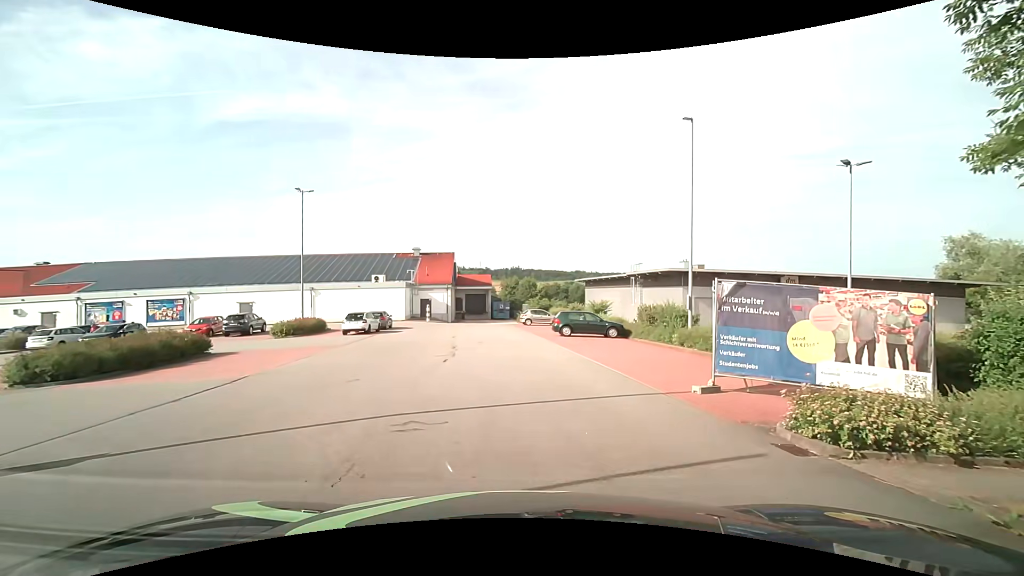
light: Day
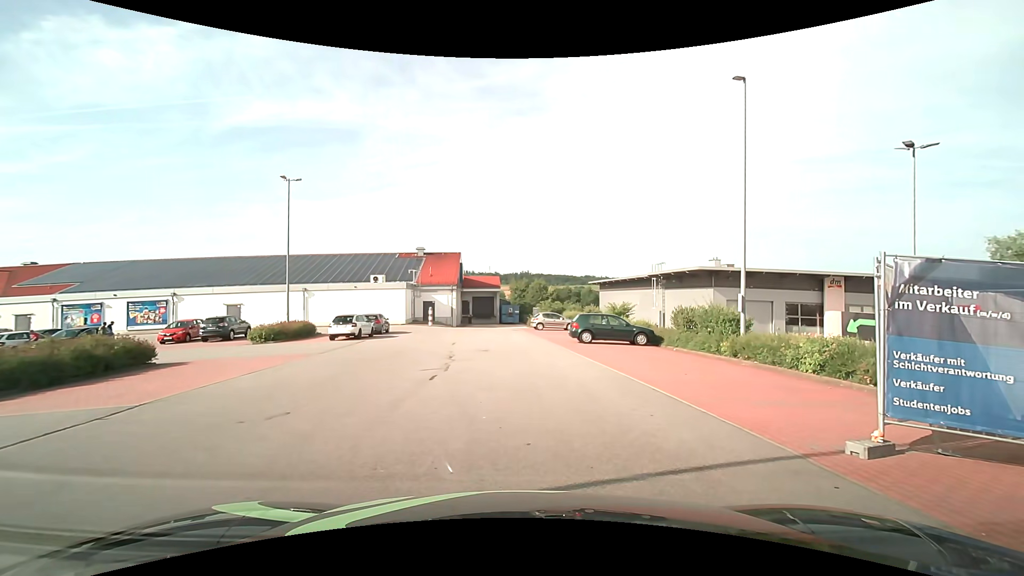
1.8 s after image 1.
(0.0, +4.0) m; -1°
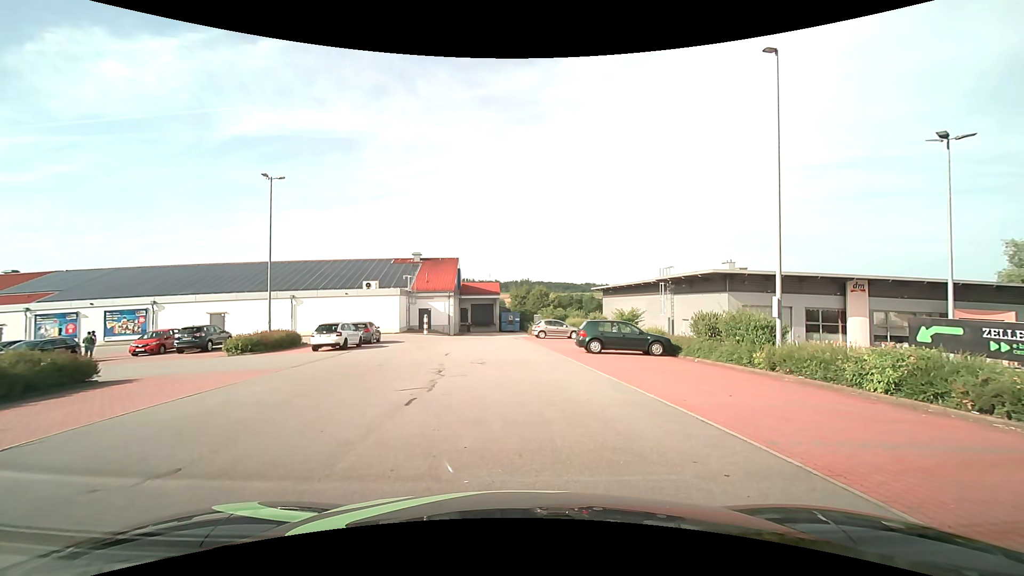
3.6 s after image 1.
(0.0, +2.4) m; -1°
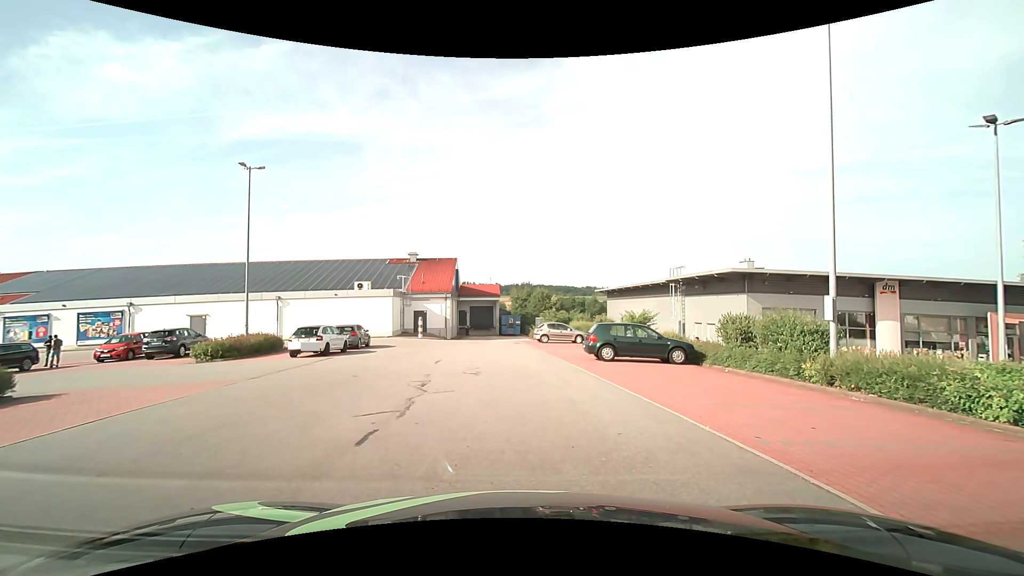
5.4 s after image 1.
(0.0, +2.7) m; 0°
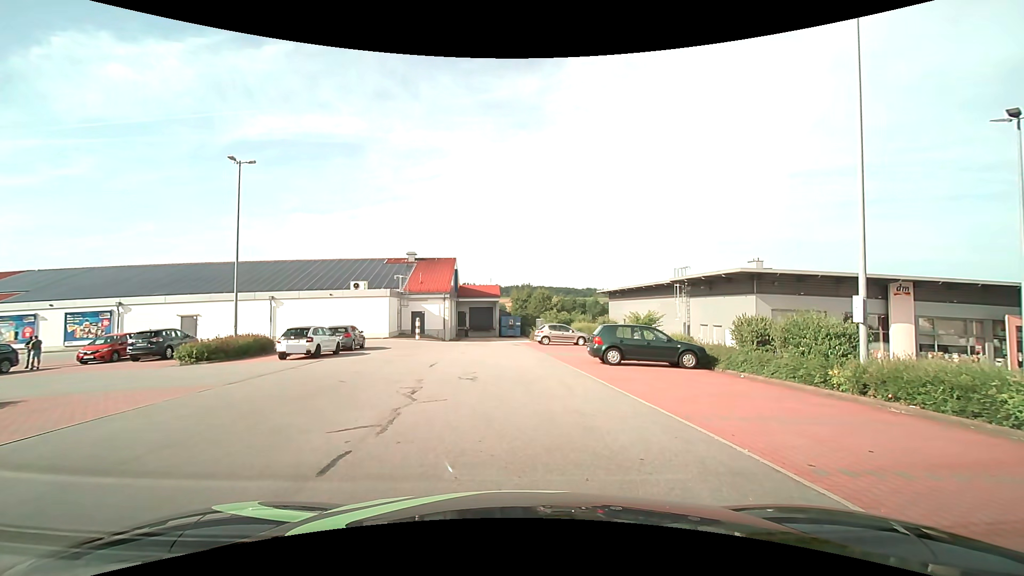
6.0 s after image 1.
(0.0, +1.1) m; +2°
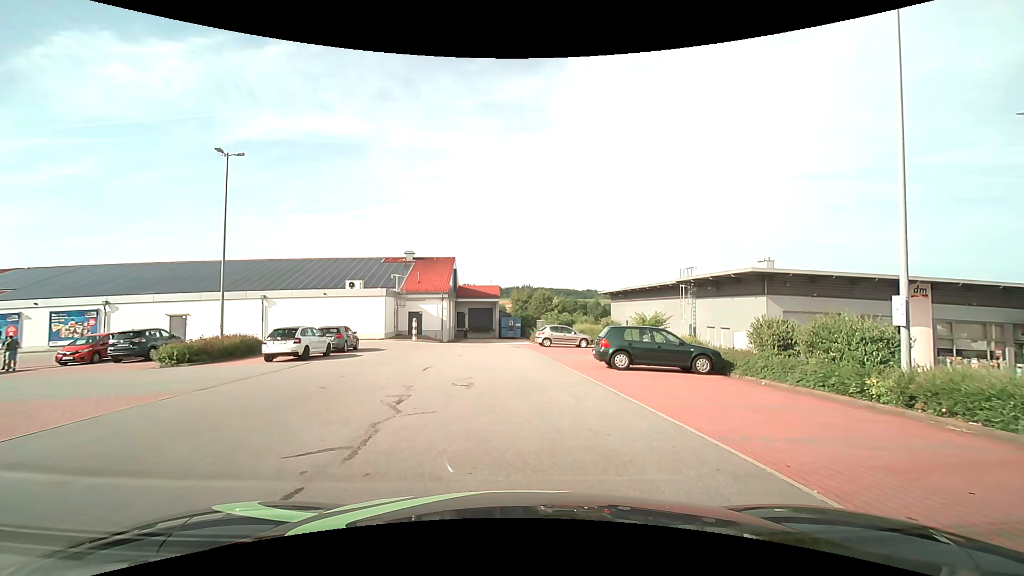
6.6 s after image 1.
(0.0, +1.3) m; -1°
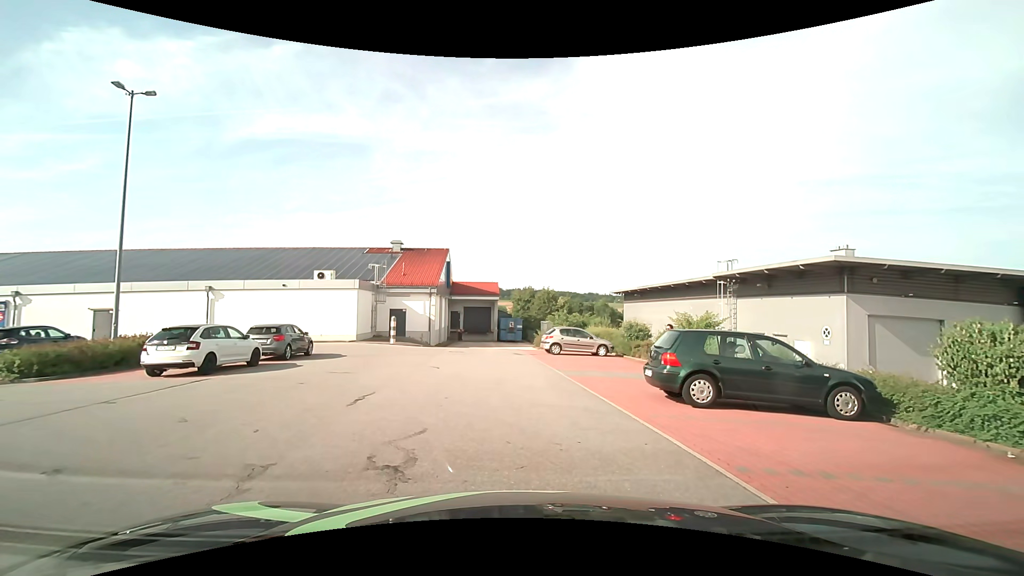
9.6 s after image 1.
(0.0, +6.7) m; 0°
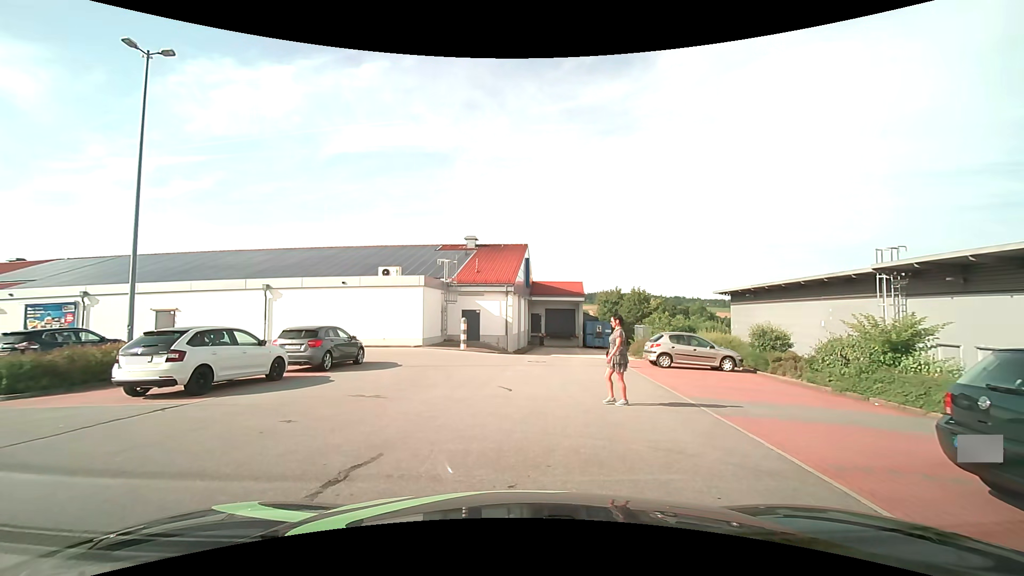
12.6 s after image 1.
(-0.2, +5.0) m; -8°
